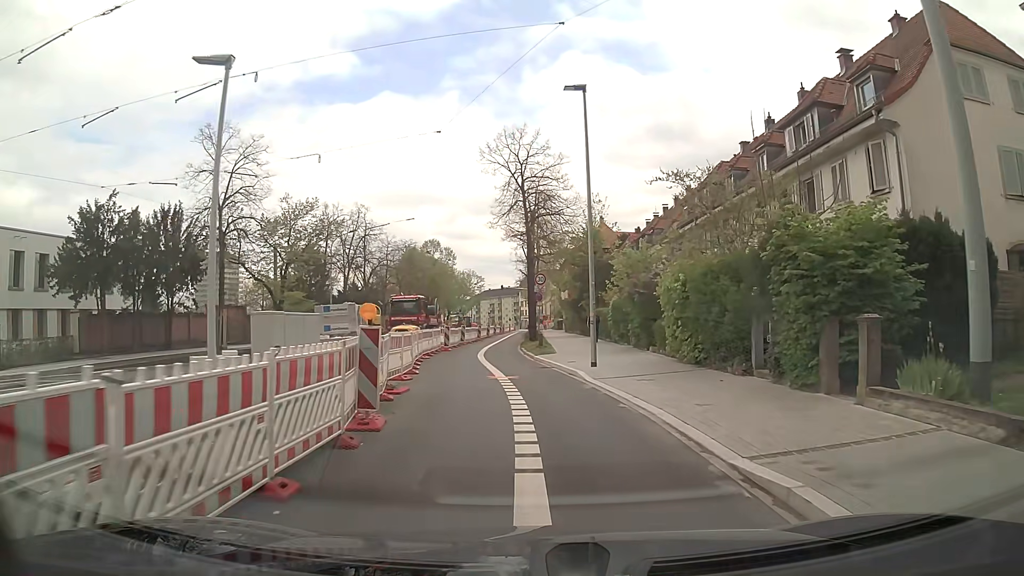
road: secondary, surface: asphalt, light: Day
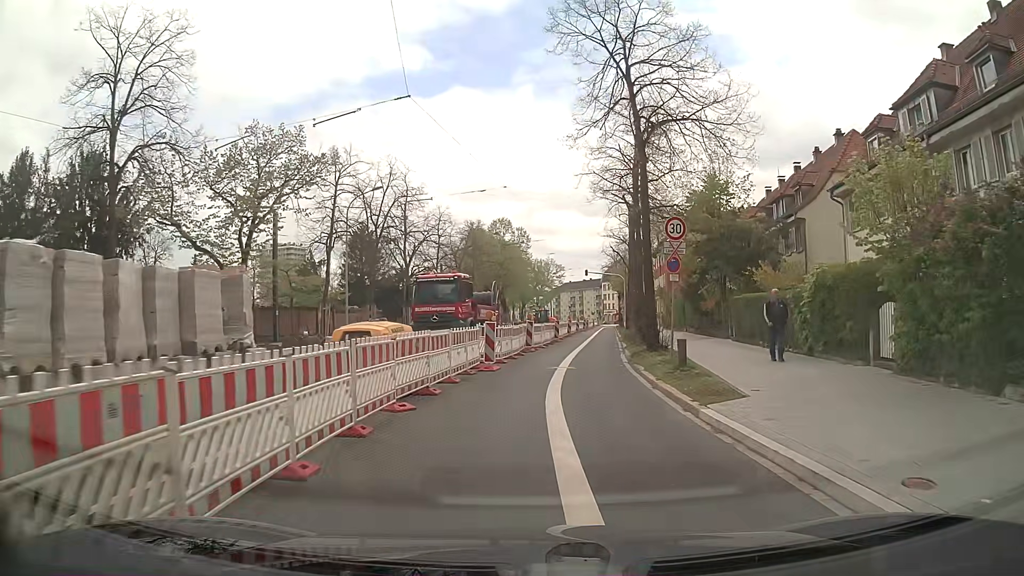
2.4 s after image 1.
(-0.9, +16.8) m; -7°
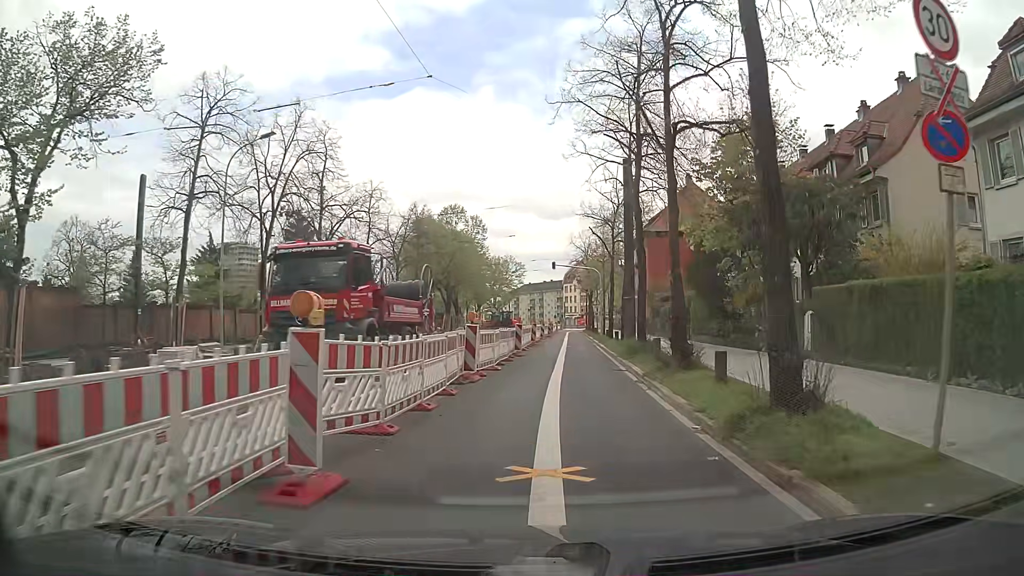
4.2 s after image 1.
(+0.3, +12.6) m; +4°
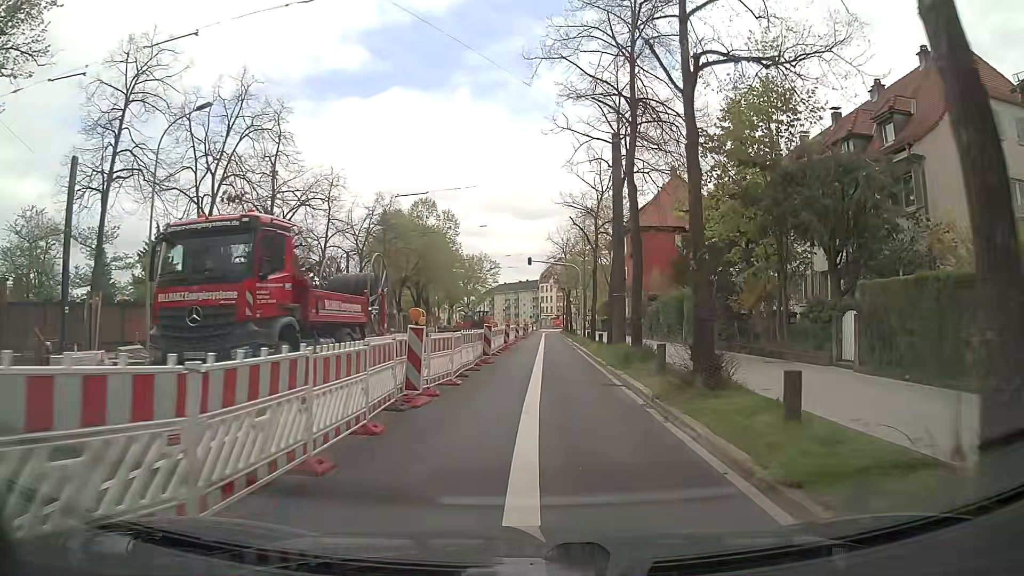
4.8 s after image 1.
(+0.1, +4.2) m; +2°
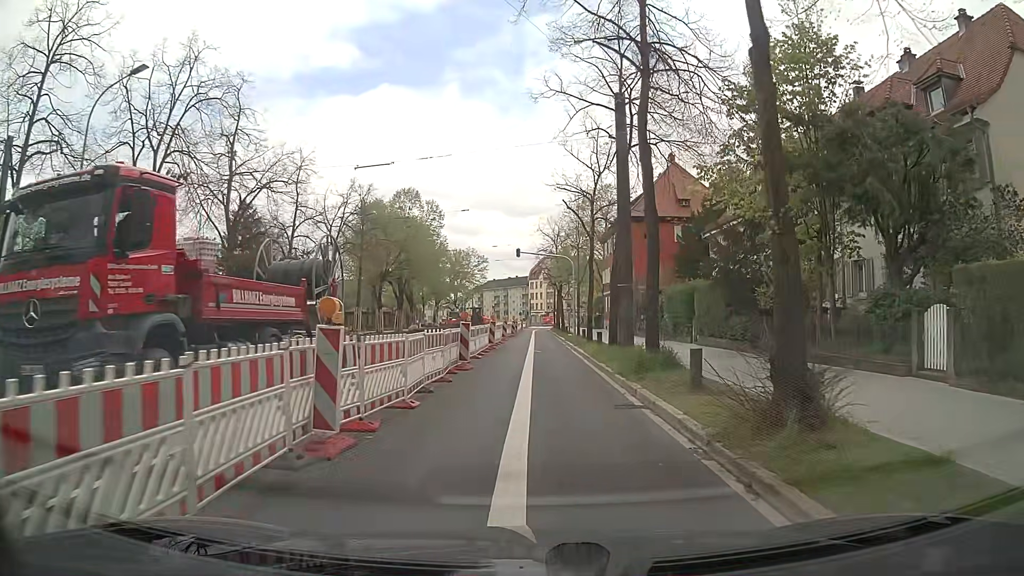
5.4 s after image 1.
(0.0, +4.2) m; +1°
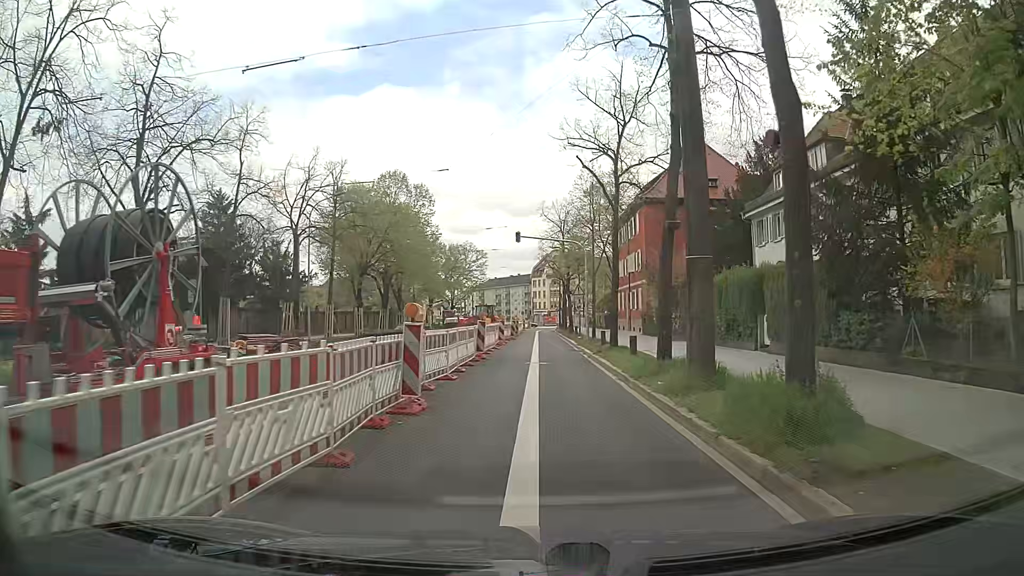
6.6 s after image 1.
(0.0, +8.5) m; -1°
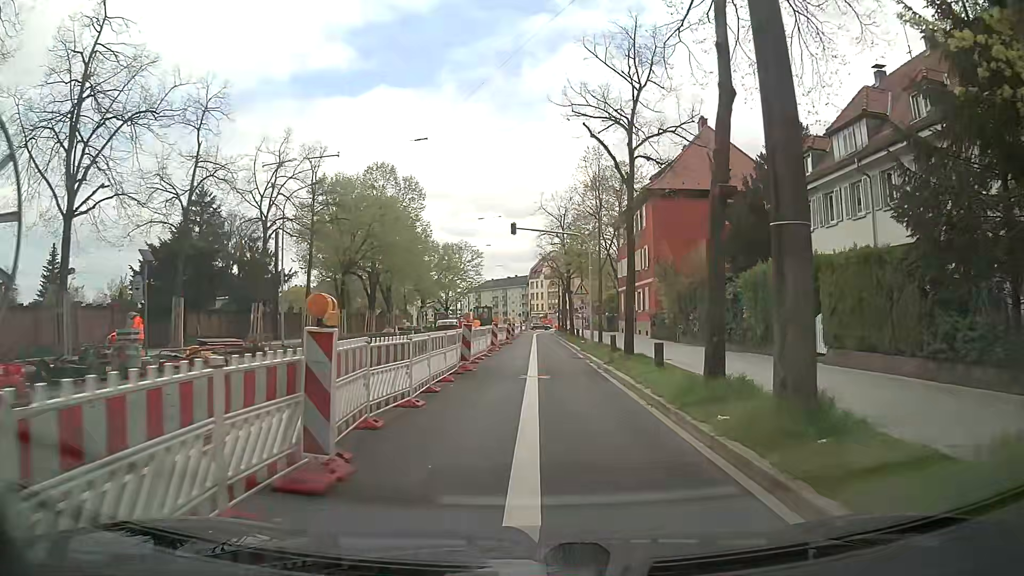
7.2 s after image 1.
(+0.1, +4.3) m; +1°
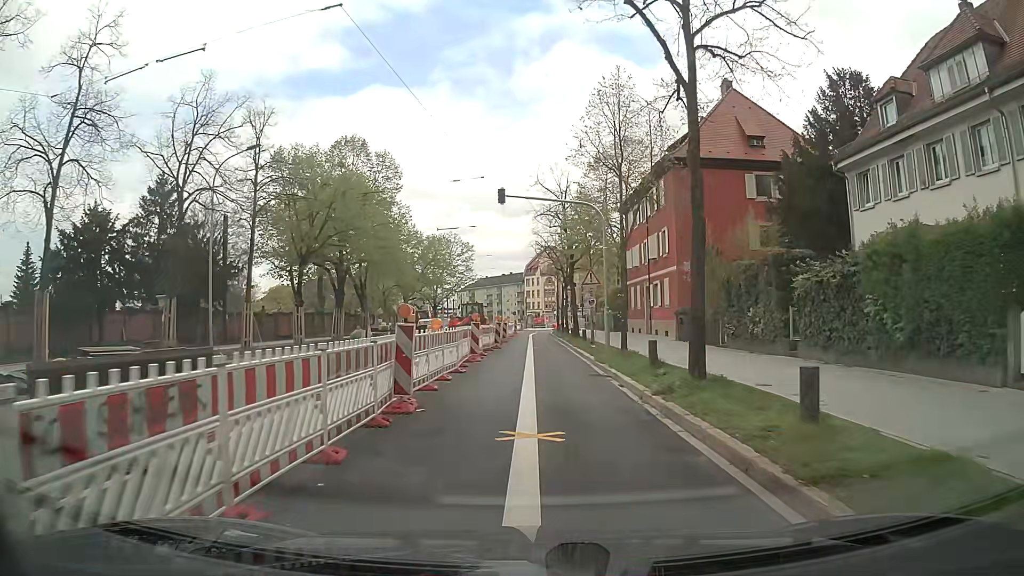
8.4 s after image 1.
(+0.1, +8.6) m; -1°
(0, +10) (+1, +20) (+1, +30) (+1, +40) (+1, +50) (+1, +60) (+2, +70) (+2, +80) (+2, +90) (+3, +100) m
